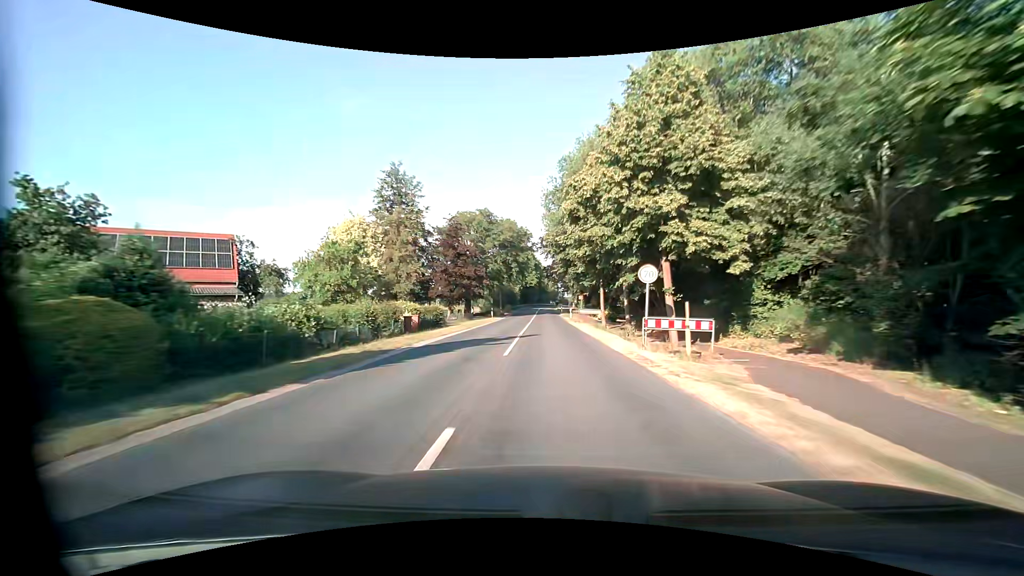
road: secondary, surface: asphalt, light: Day
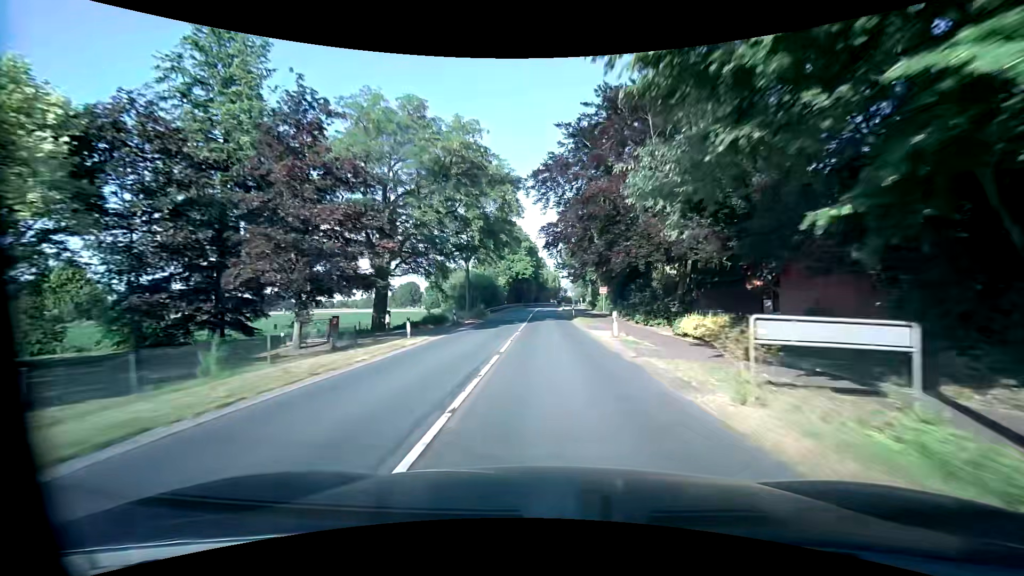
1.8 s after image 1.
(0.0, +35.3) m; 0°
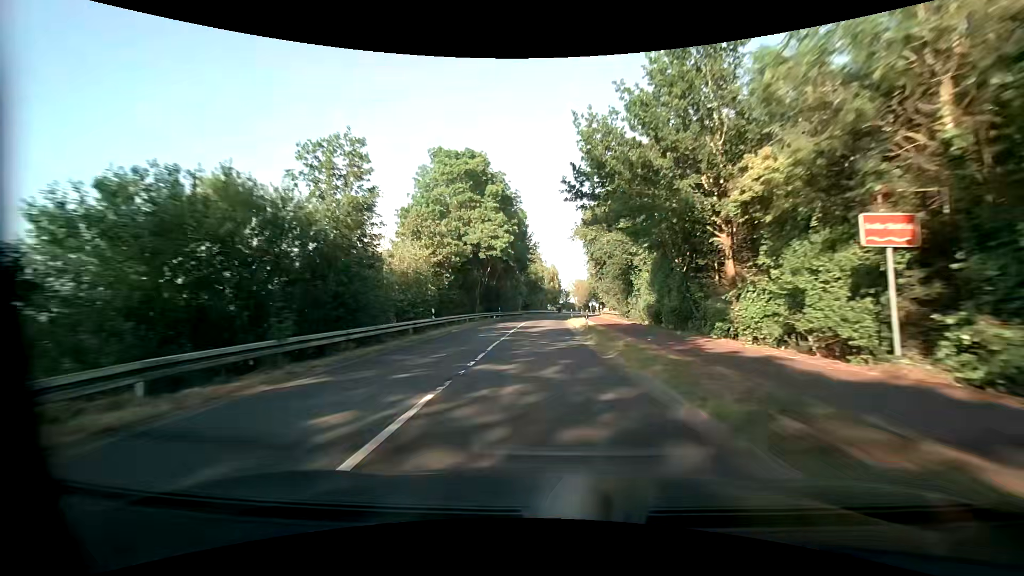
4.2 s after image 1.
(+0.6, +46.6) m; +1°
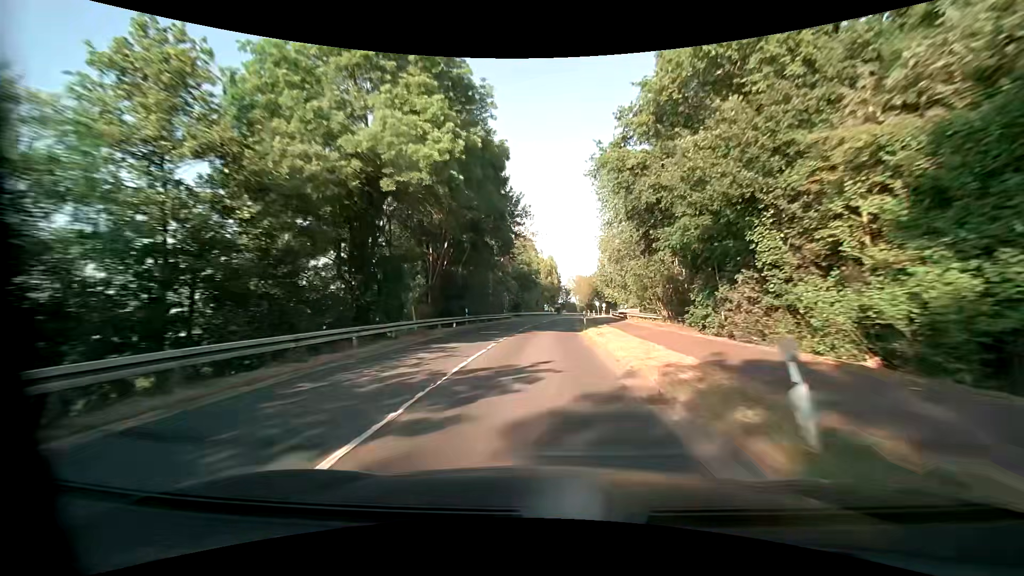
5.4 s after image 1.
(+0.1, +23.2) m; +1°
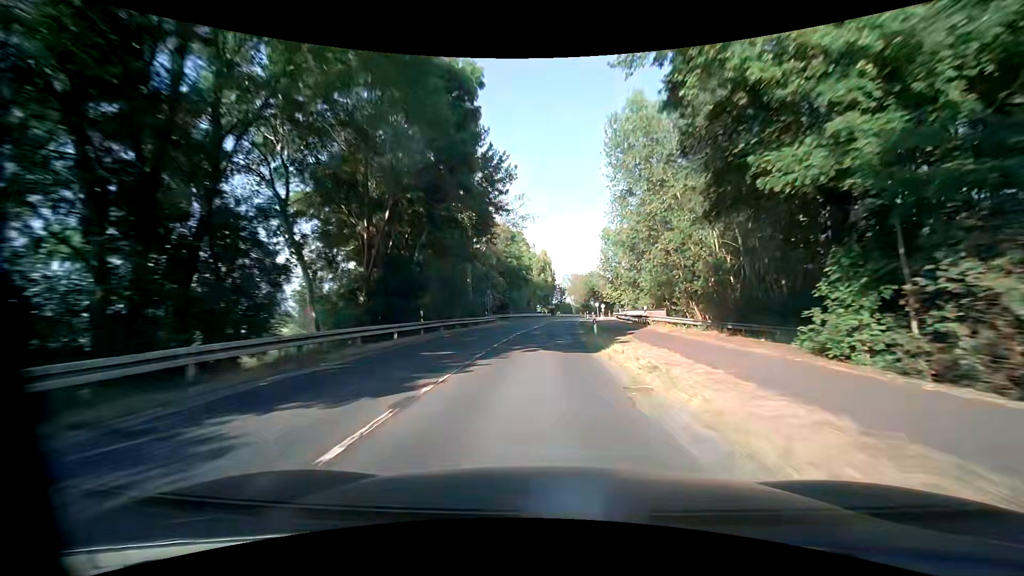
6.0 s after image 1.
(0.0, +11.6) m; +1°
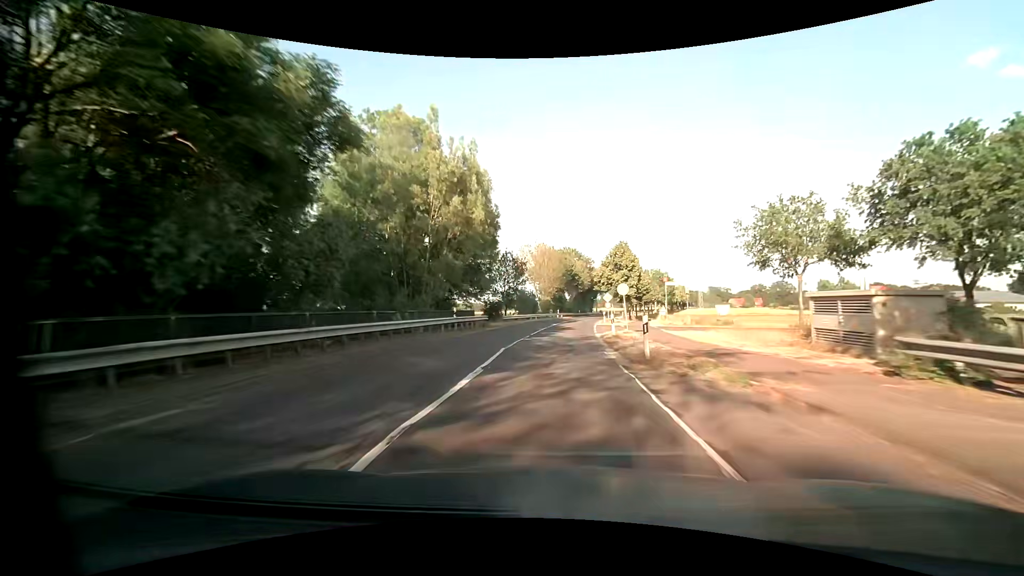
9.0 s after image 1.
(+2.0, +58.1) m; +4°
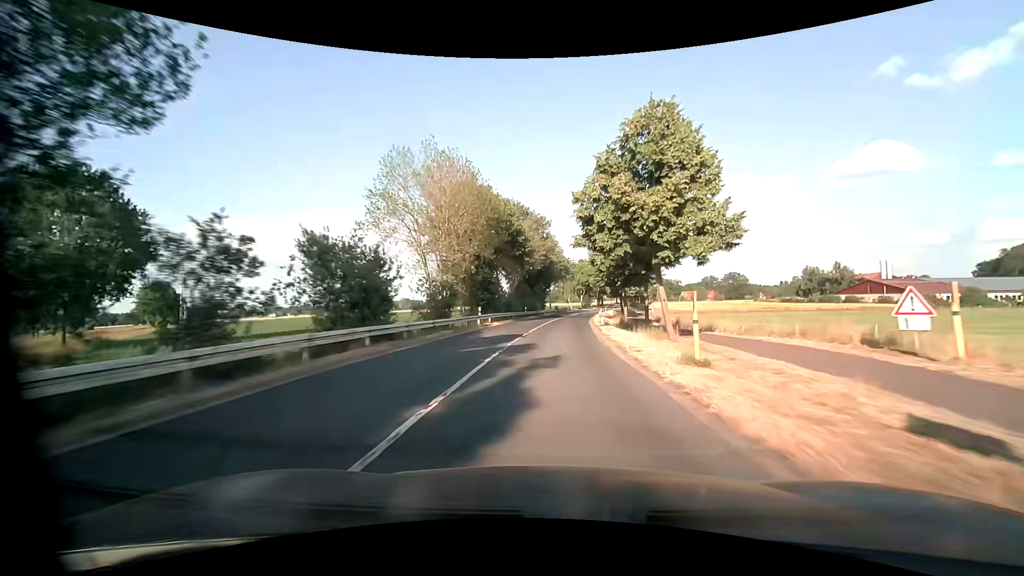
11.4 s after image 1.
(+3.1, +46.6) m; +7°
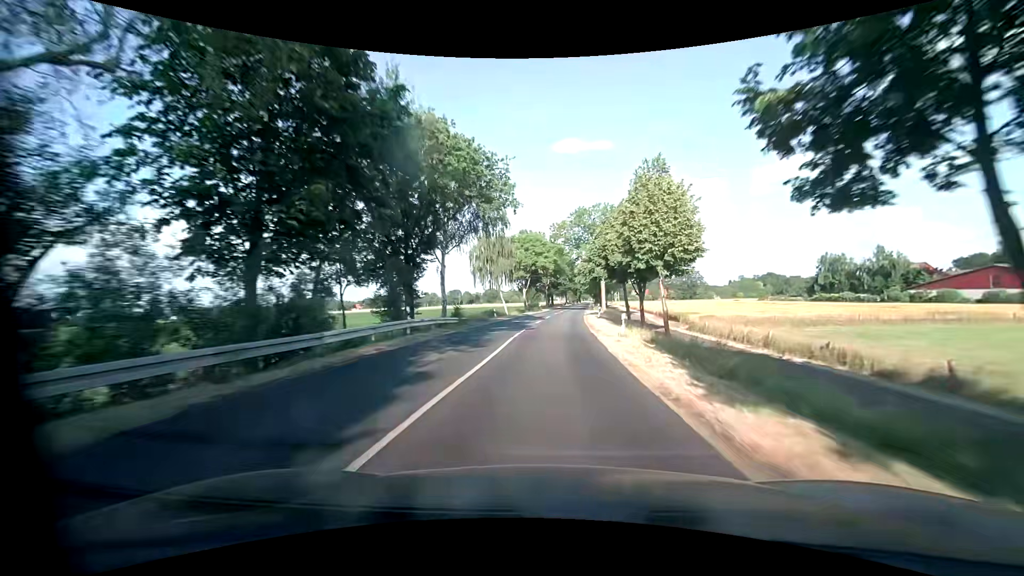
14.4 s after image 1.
(+3.5, +58.4) m; +7°
(0, +10) (0, +20) (+1, +30) (+1, +40) (+2, +50) (+3, +60) (+3, +70) (+4, +80) (+5, +90) (+6, +100) m
